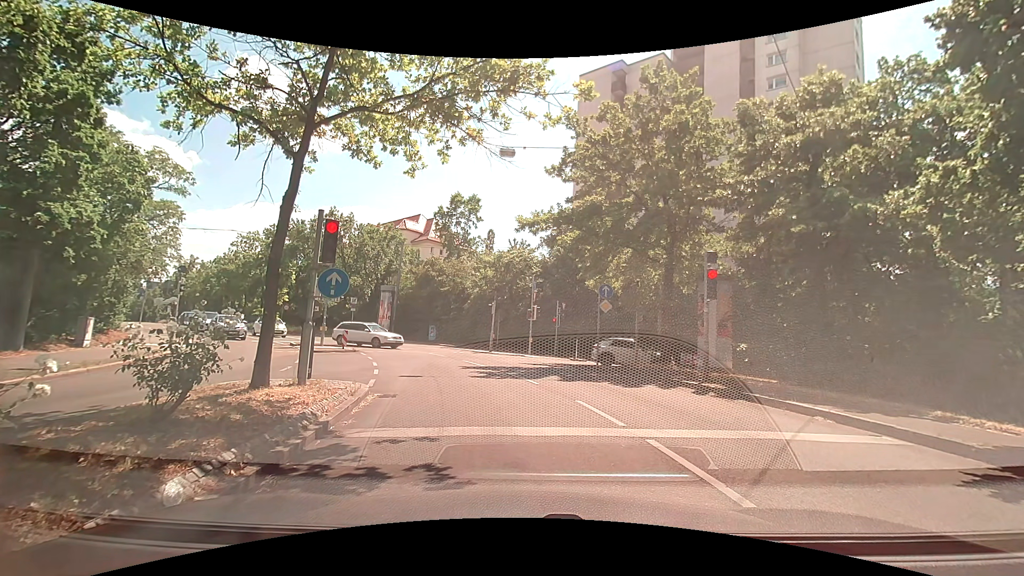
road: secondary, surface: asphalt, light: Day
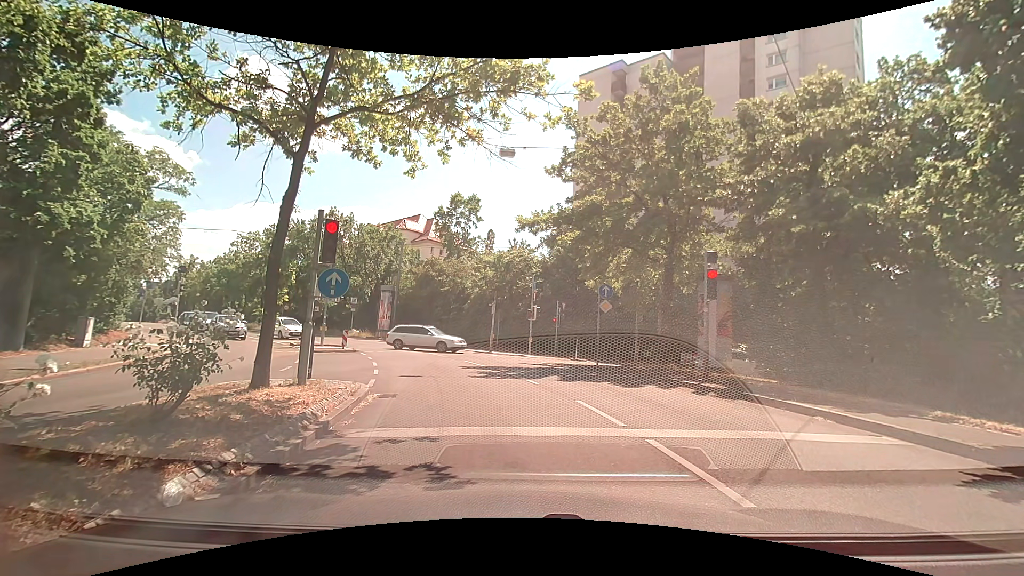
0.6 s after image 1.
(0.0, 0.0) m; 0°
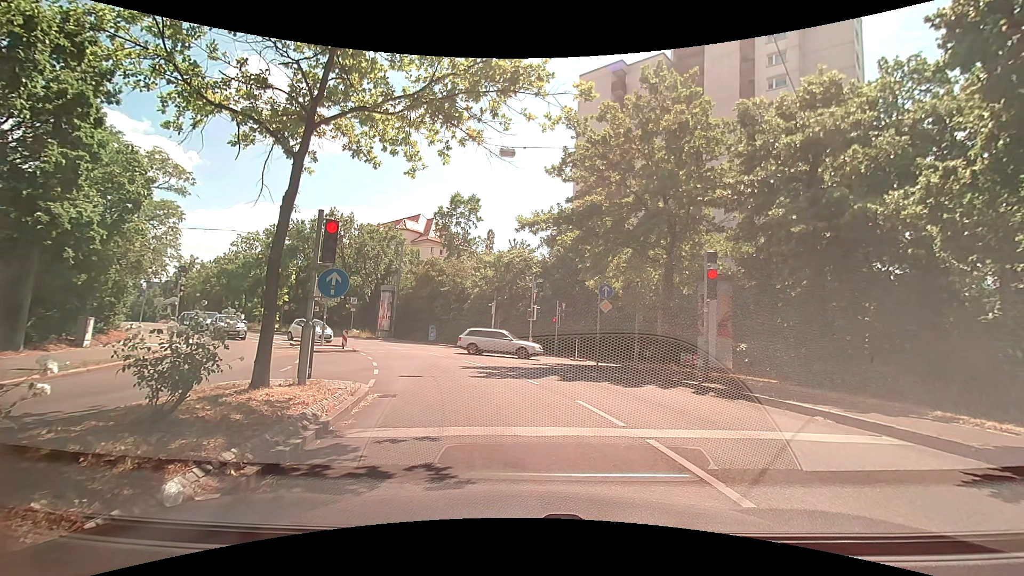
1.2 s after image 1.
(0.0, 0.0) m; 0°
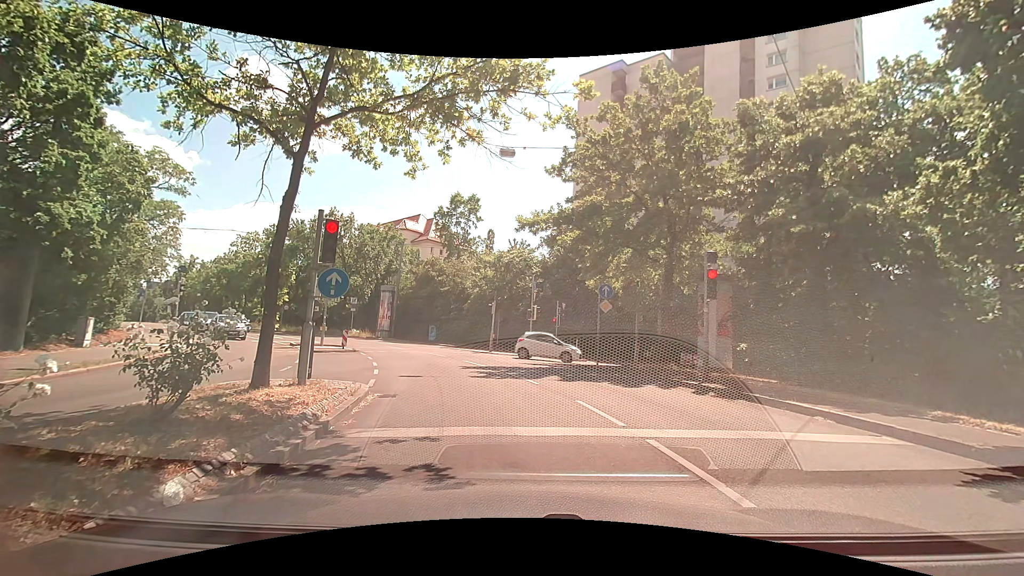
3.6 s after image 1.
(0.0, 0.0) m; 0°
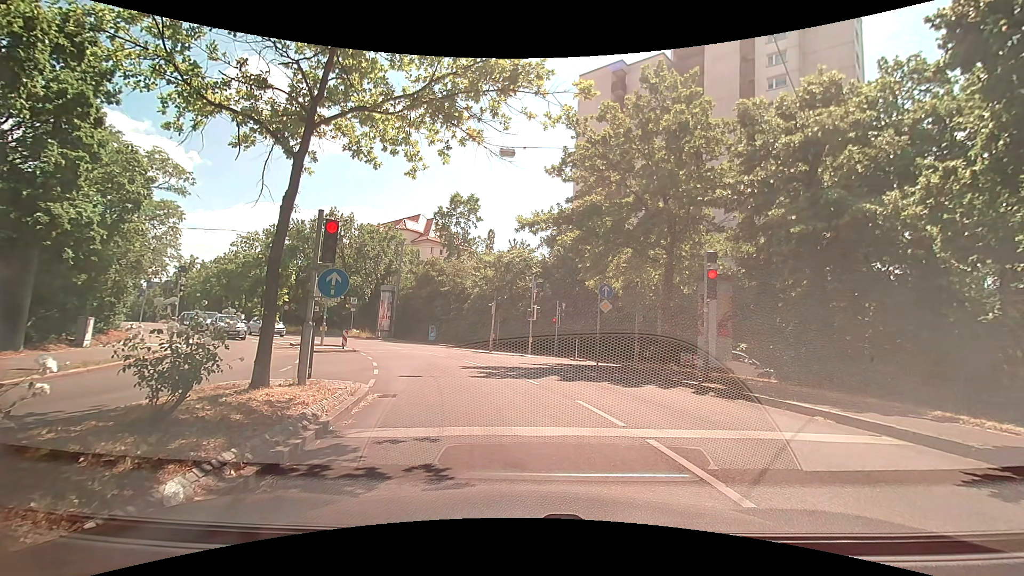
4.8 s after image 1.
(0.0, 0.0) m; 0°
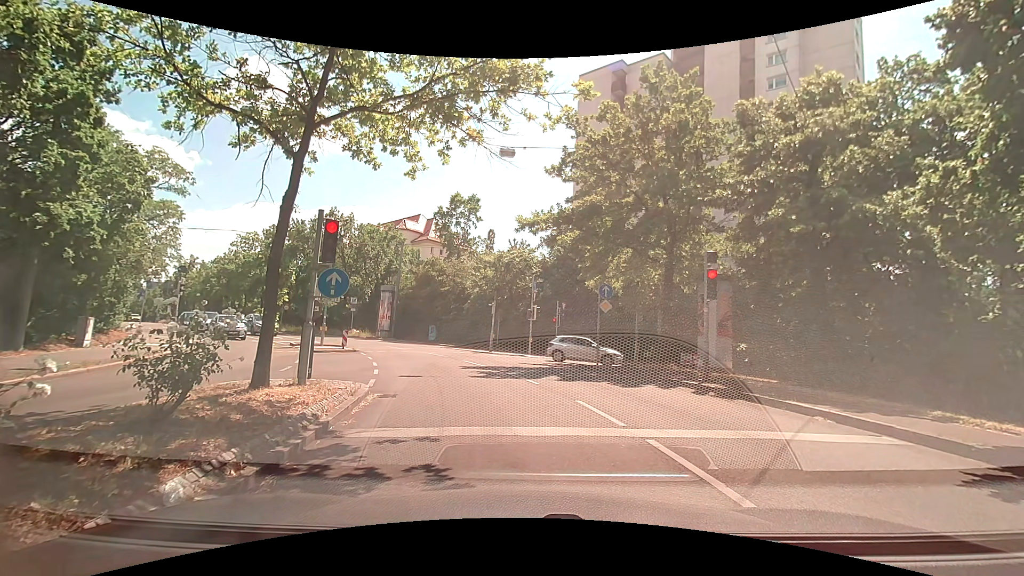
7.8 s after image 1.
(0.0, 0.0) m; 0°
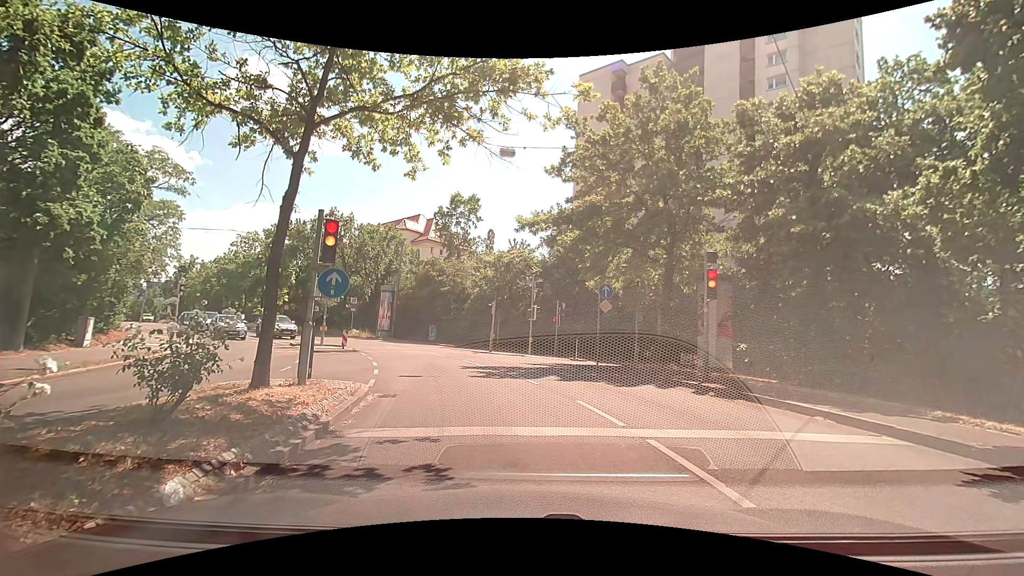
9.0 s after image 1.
(0.0, 0.0) m; 0°
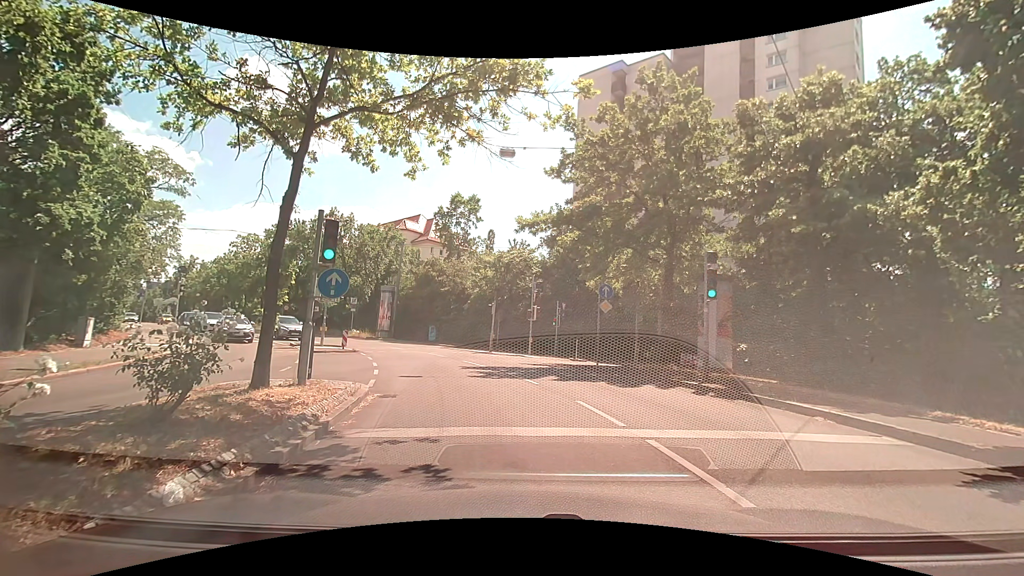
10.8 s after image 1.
(0.0, 0.0) m; 0°
(0, +10) (-2, +20) (-6, +29) (-11, +38) (-17, +45) (-24, +52) (-31, +60) (-38, +67) (-44, +75) (-51, +82) m
